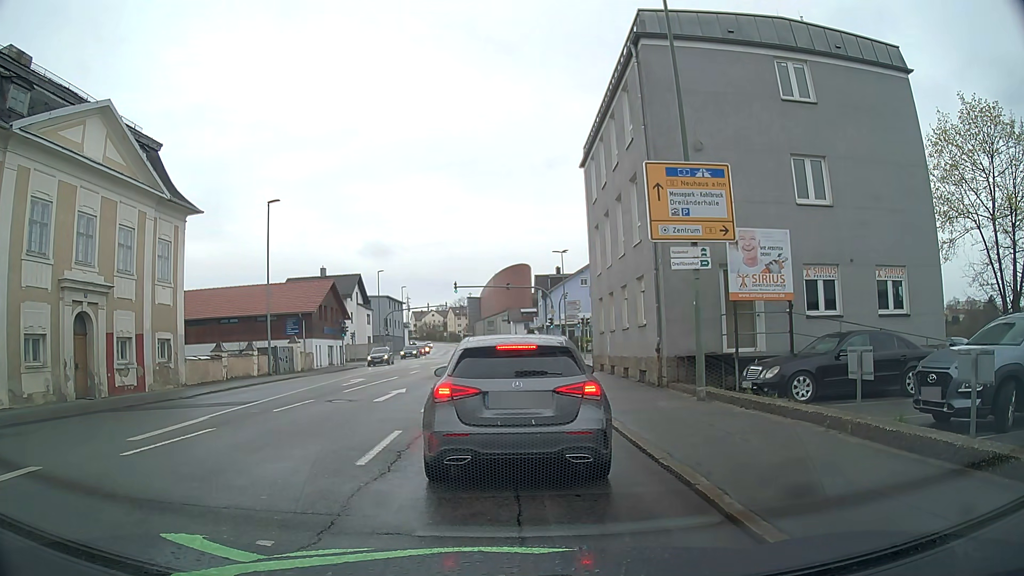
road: tertiary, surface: asphalt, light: Day
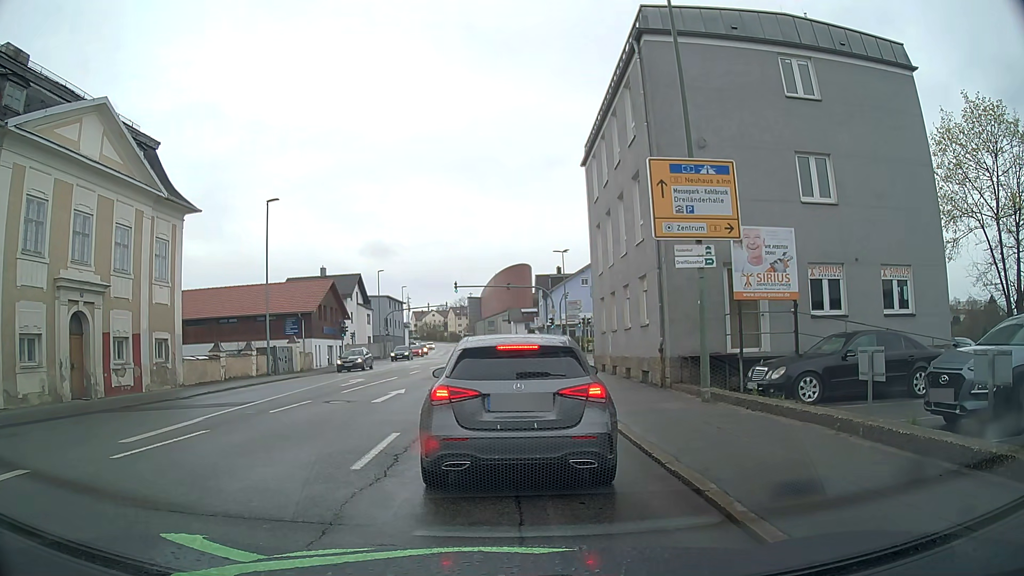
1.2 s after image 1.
(0.0, +0.3) m; 0°
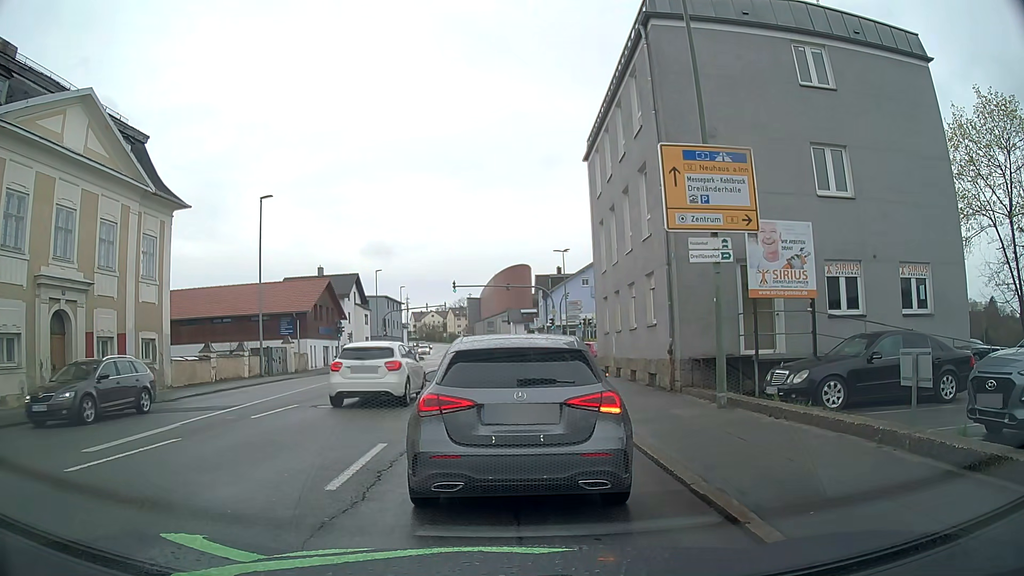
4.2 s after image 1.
(0.0, +1.1) m; 0°
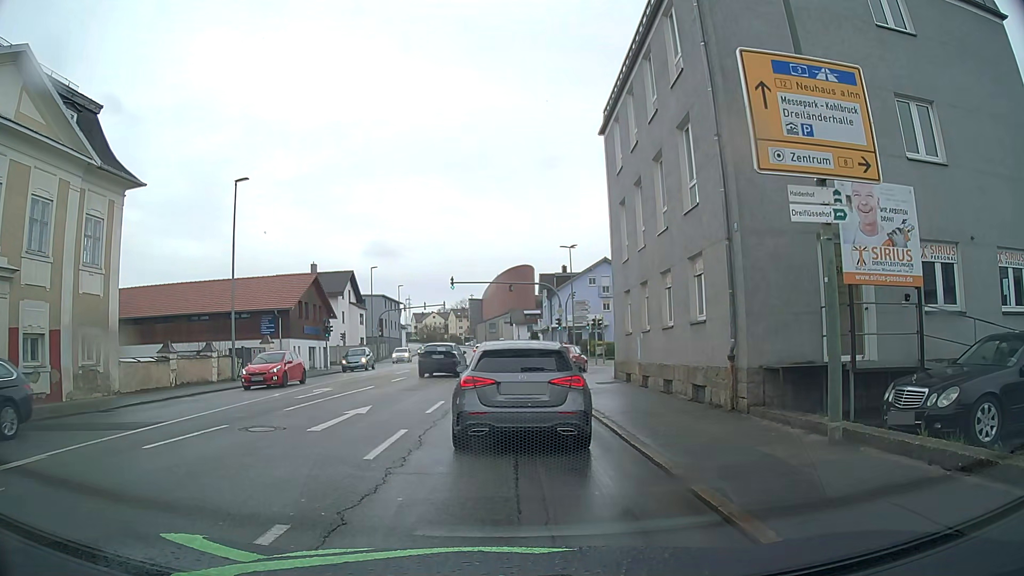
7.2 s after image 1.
(0.0, +4.6) m; -1°
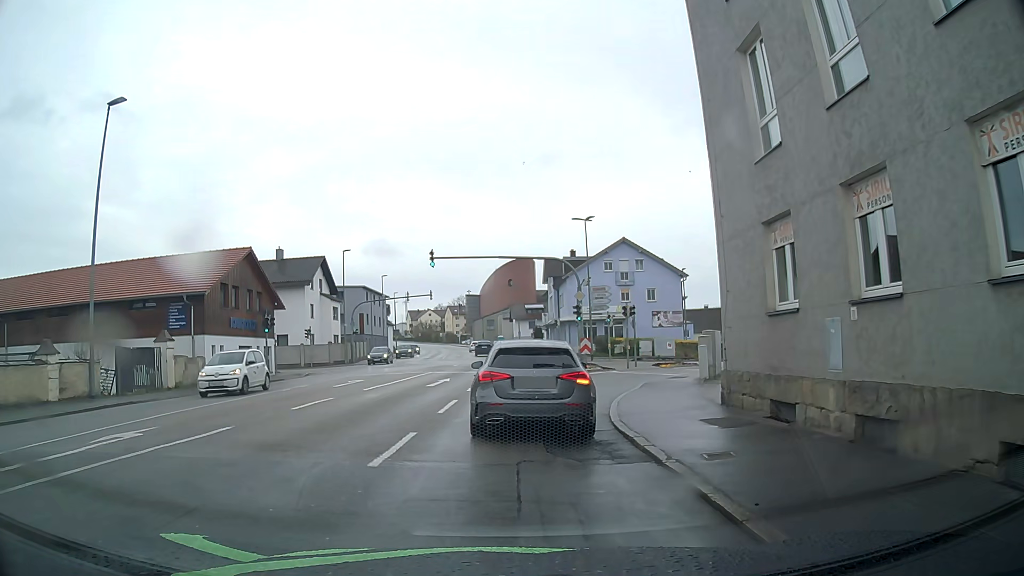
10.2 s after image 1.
(0.0, +13.1) m; +1°
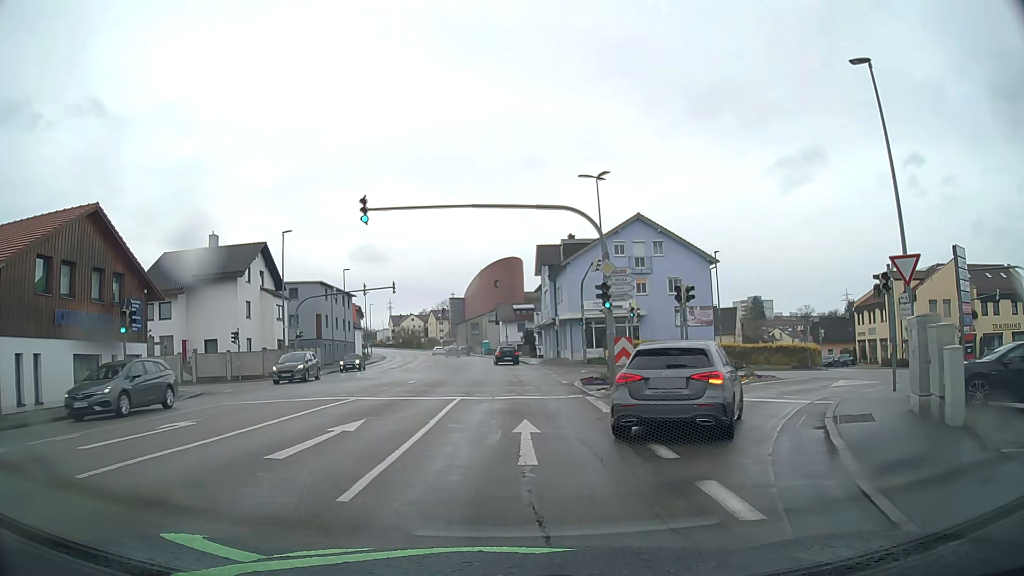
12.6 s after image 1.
(-0.2, +14.0) m; 0°
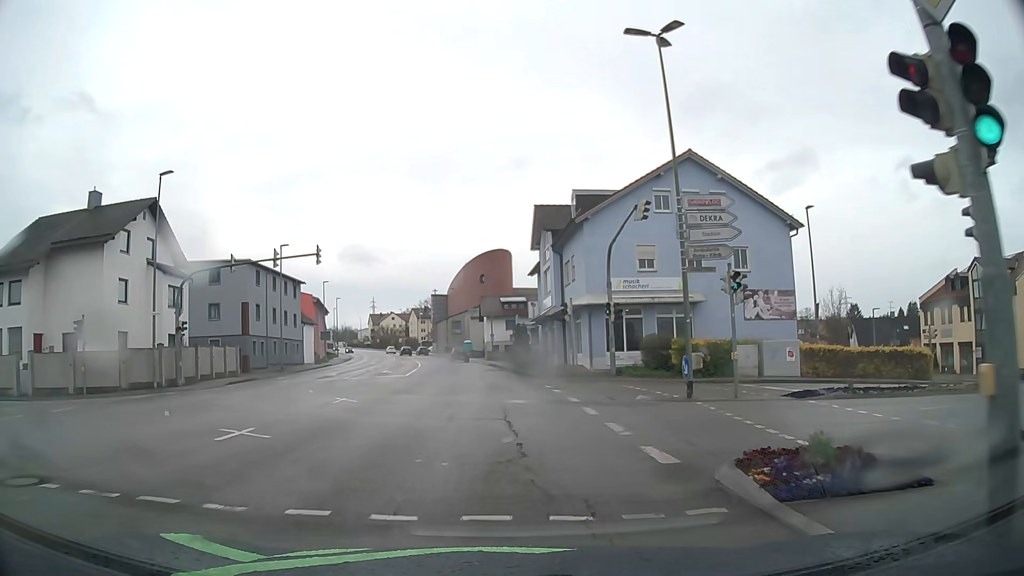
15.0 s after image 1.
(+0.2, +17.9) m; +1°
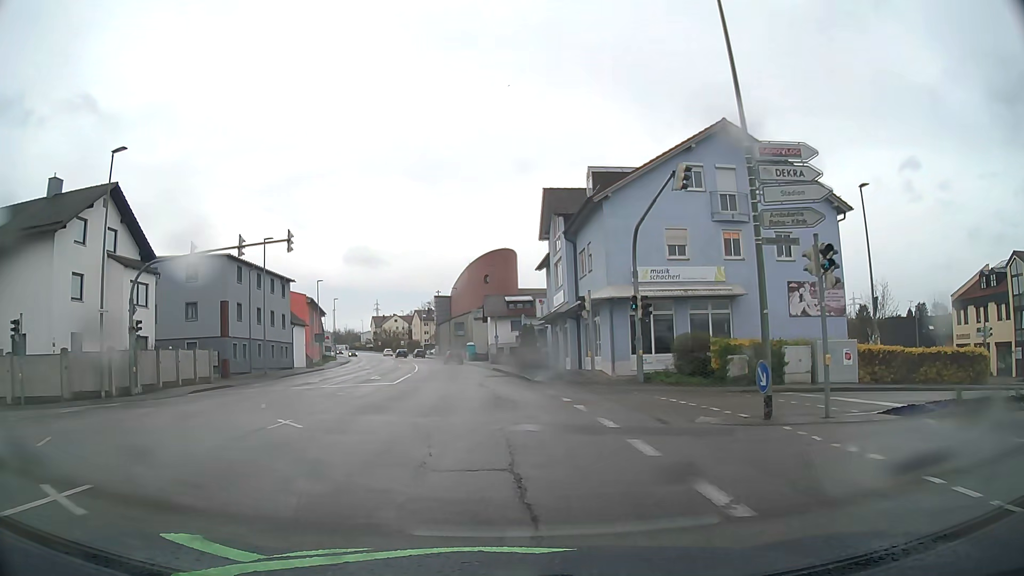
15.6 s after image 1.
(0.0, +5.2) m; -1°
(0, +10) (0, +20) (-1, +30) (-1, +40) (-2, +50) (-4, +60) (-5, +70) (-6, +80) (-8, +89) (-10, +99) m
